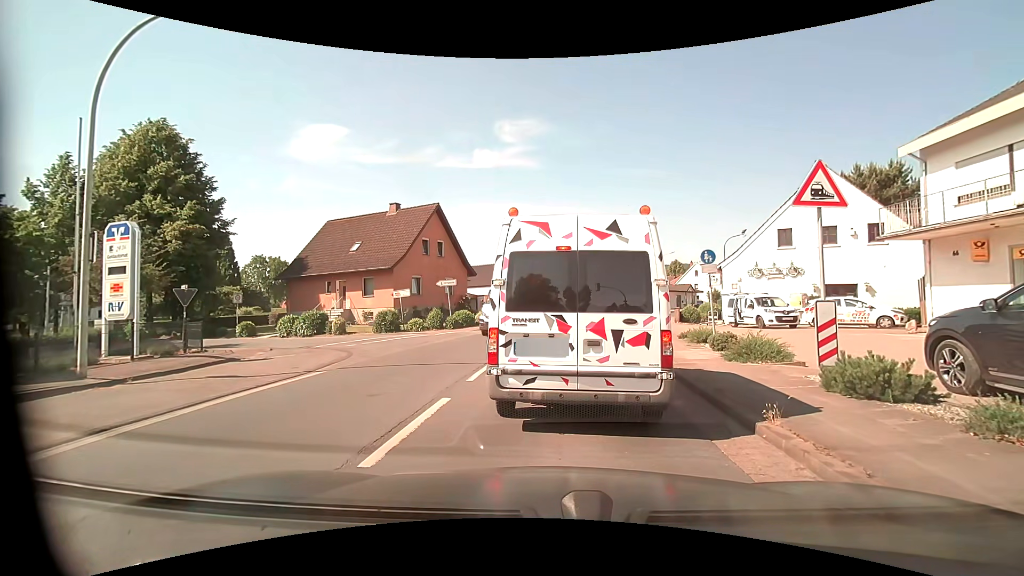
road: primary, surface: asphalt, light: Day
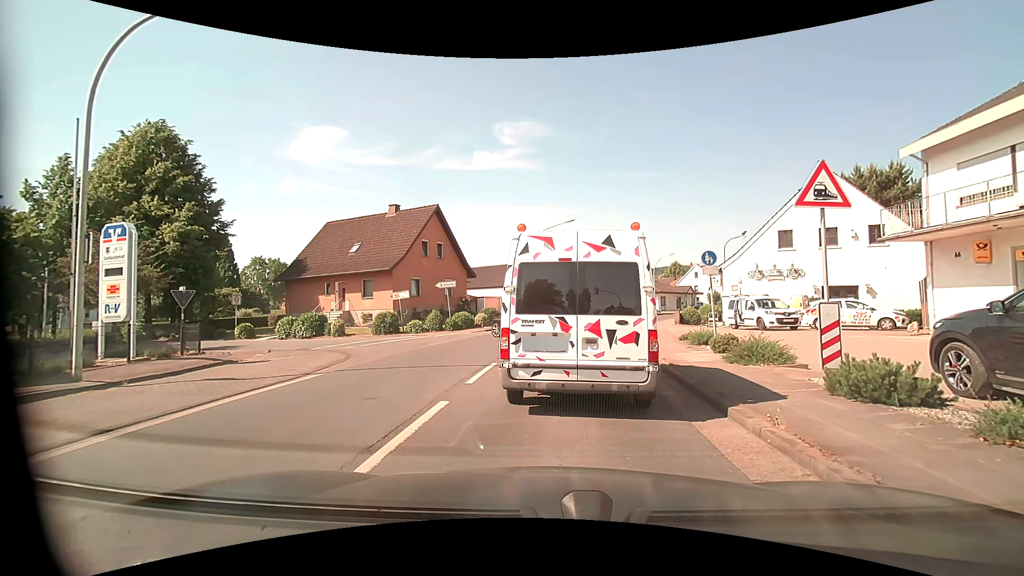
(0.0, +0.2) m; 0°
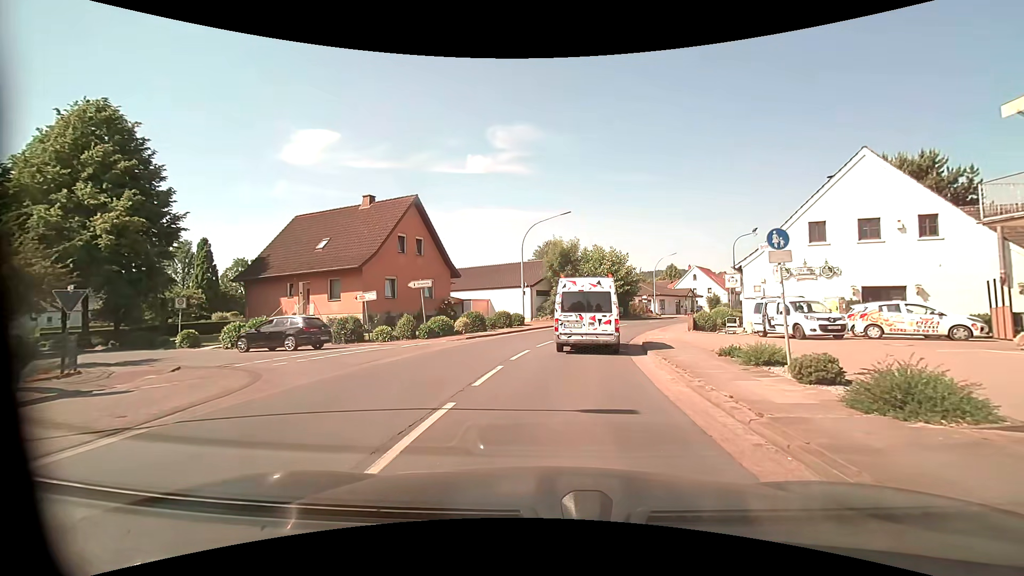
(0.0, +5.0) m; +1°
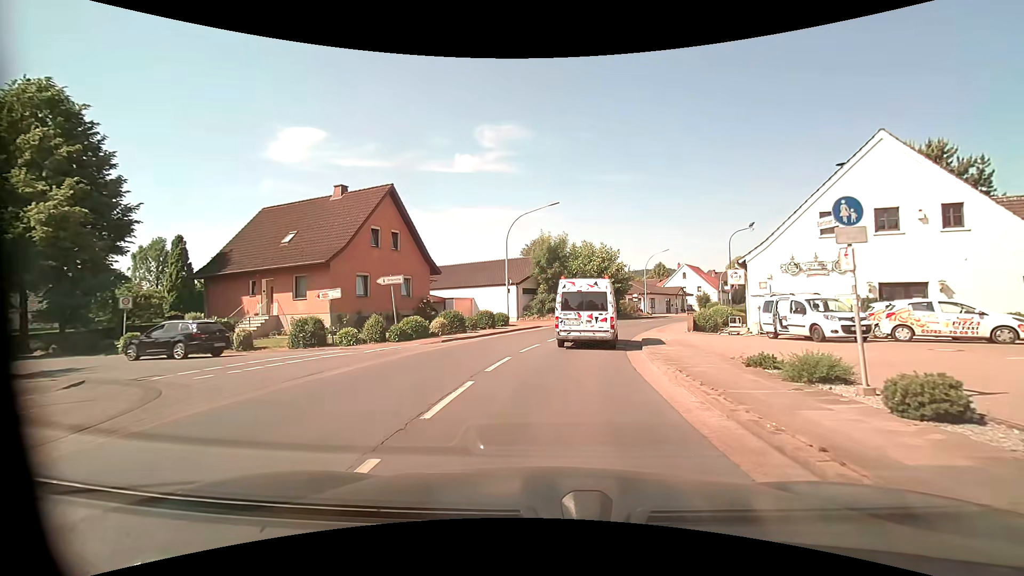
(0.0, +2.7) m; 0°
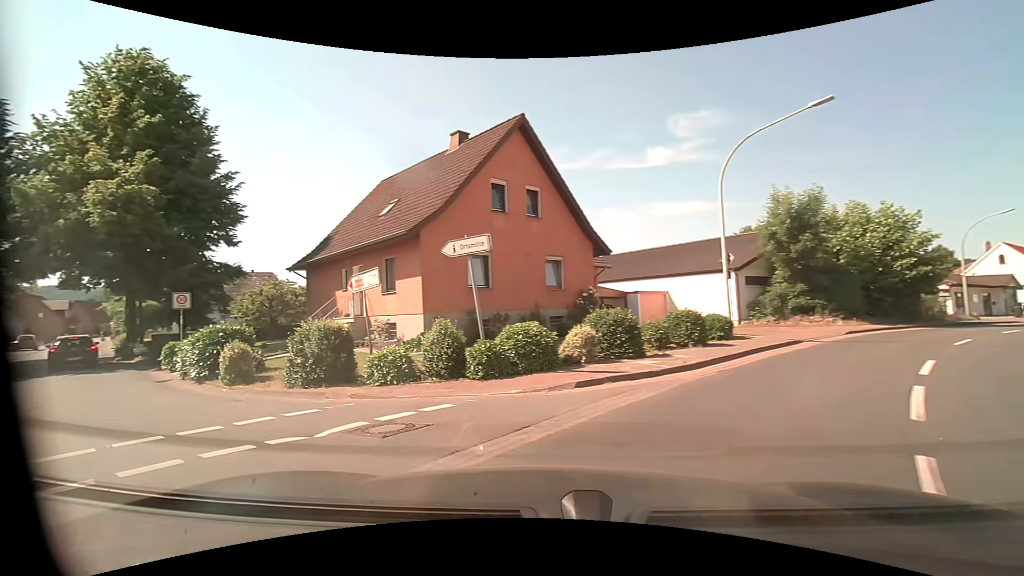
(-0.6, +12.7) m; -21°
